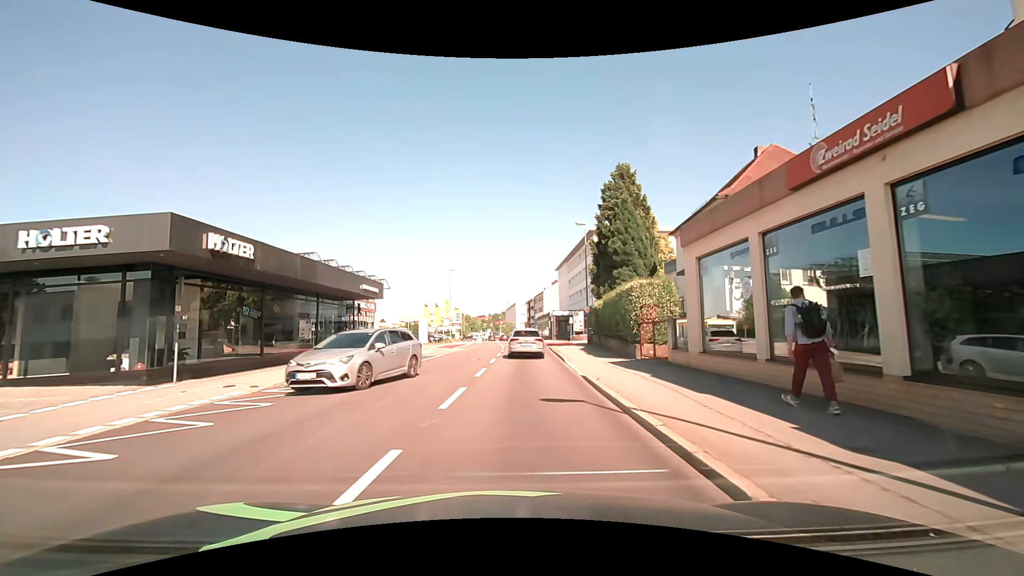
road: tertiary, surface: asphalt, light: Day
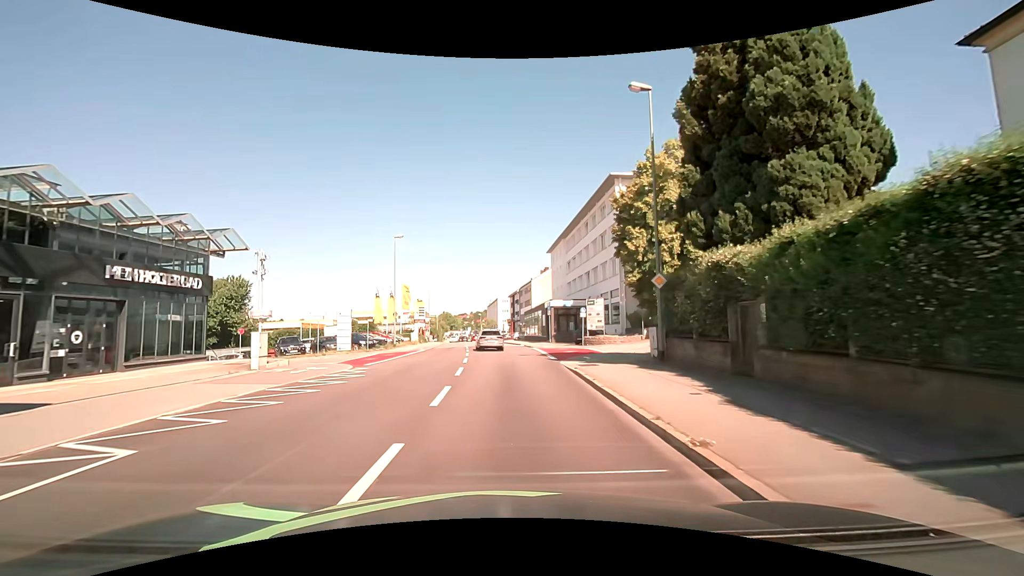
(+0.7, +23.8) m; +2°
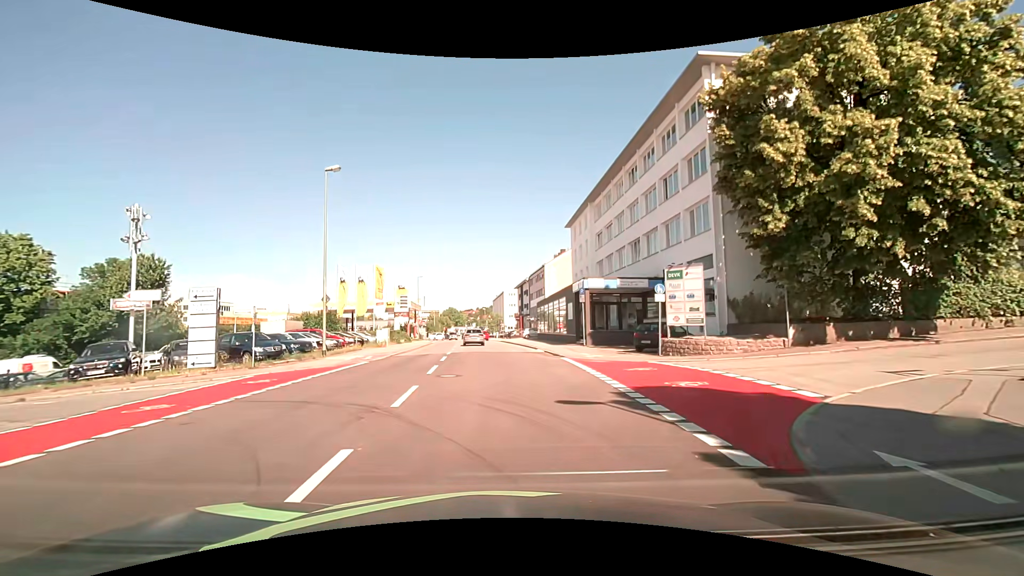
(-0.2, +18.3) m; -1°
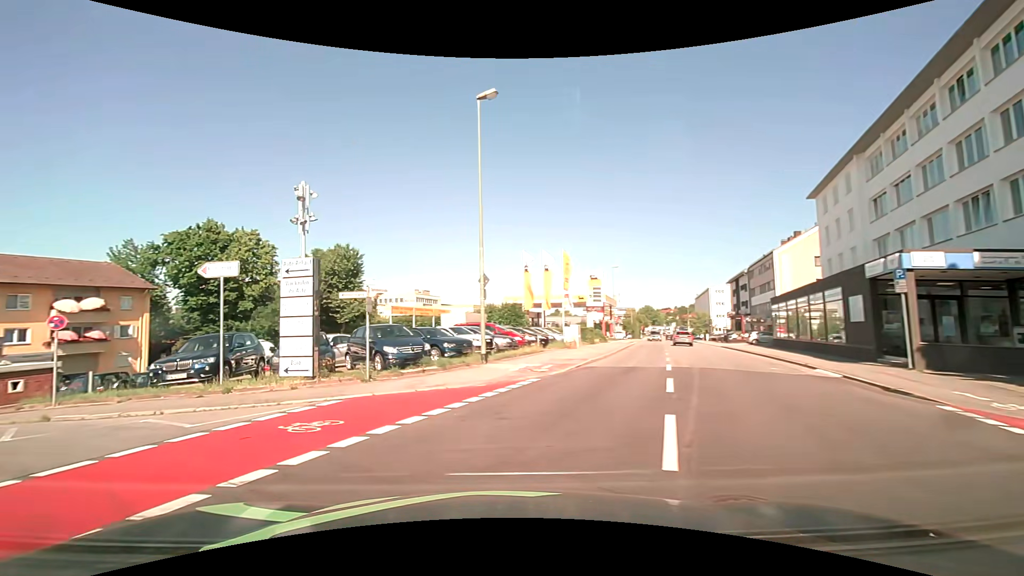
(-1.1, +9.5) m; -23°
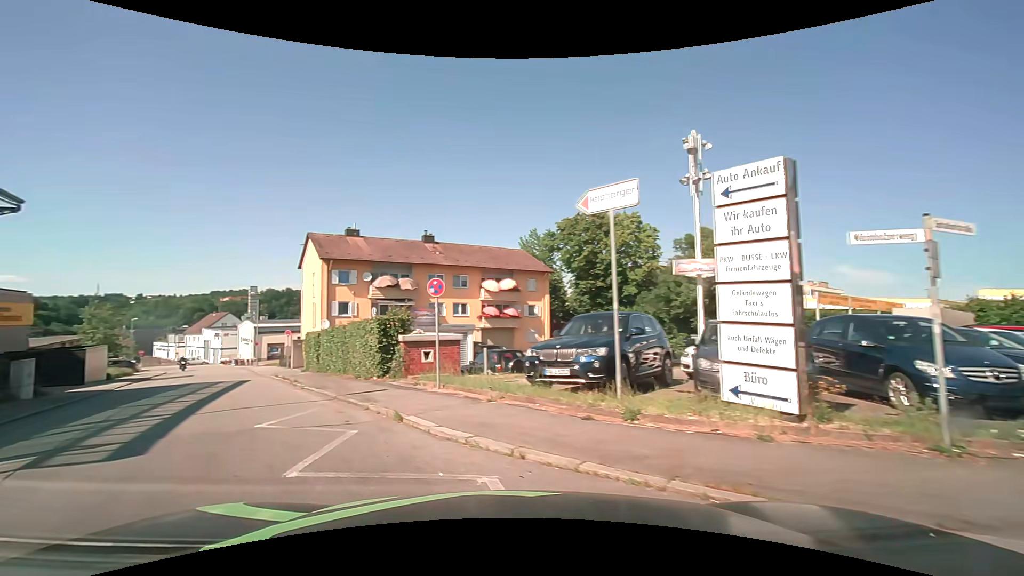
(-2.4, +7.0) m; -38°
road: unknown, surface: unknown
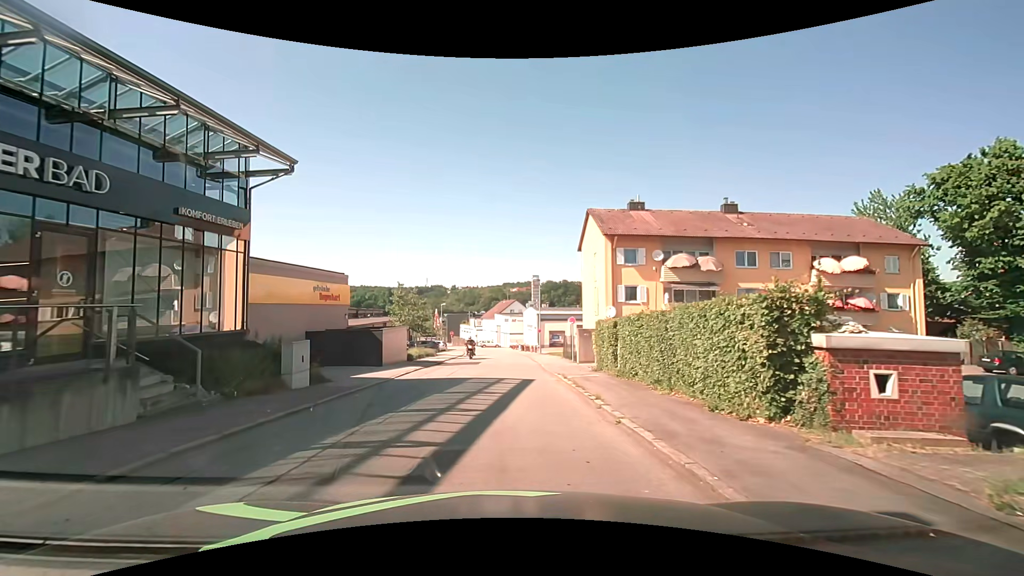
(-3.1, +8.0) m; -33°
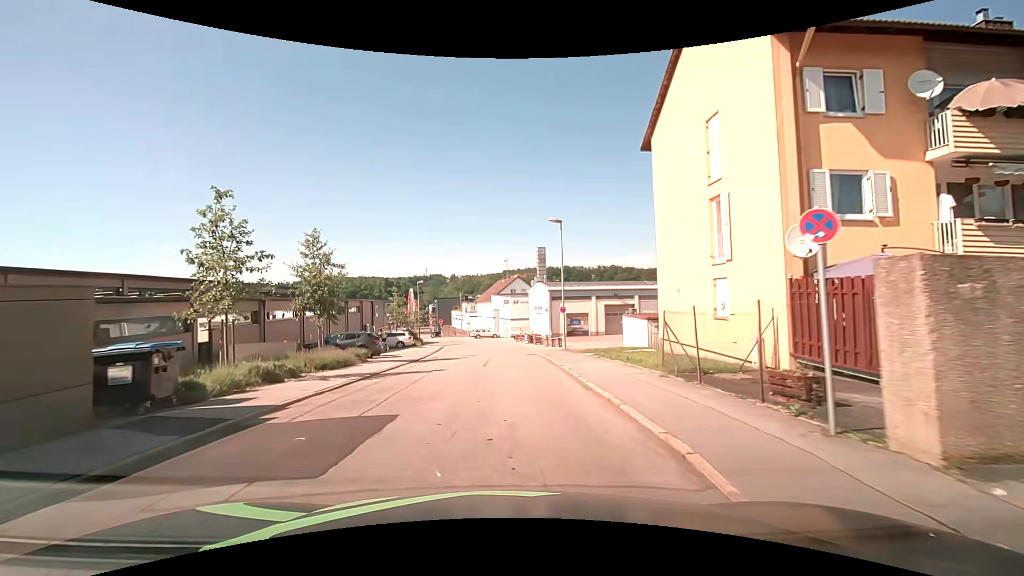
(+0.4, +23.9) m; +1°
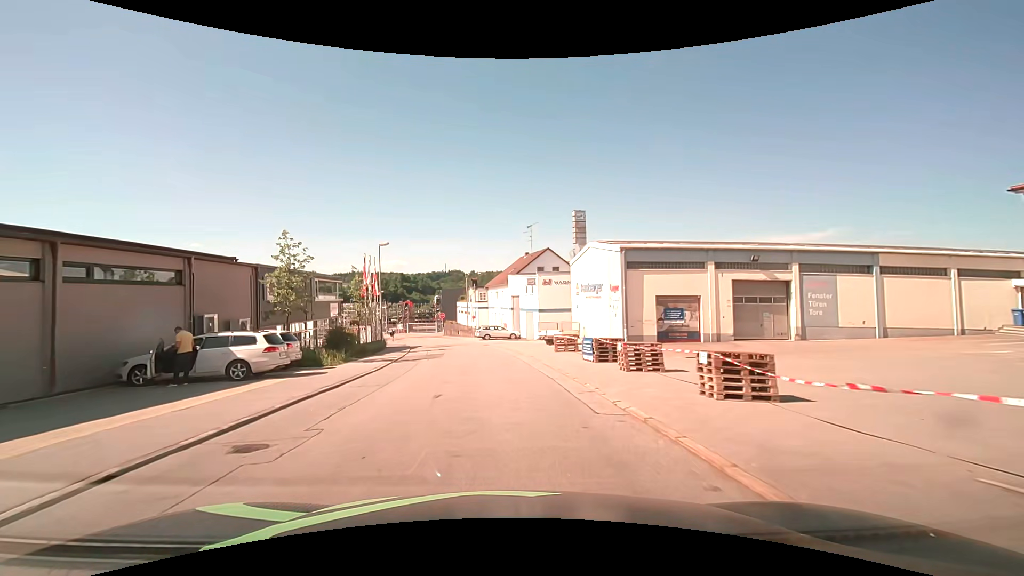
(-0.7, +28.5) m; -2°
(0, +10) (-1, +20) (-2, +30) (-3, +40) (-5, +50) (-8, +59) (-10, +69) (-13, +79) (-15, +88) (-16, +98) m
